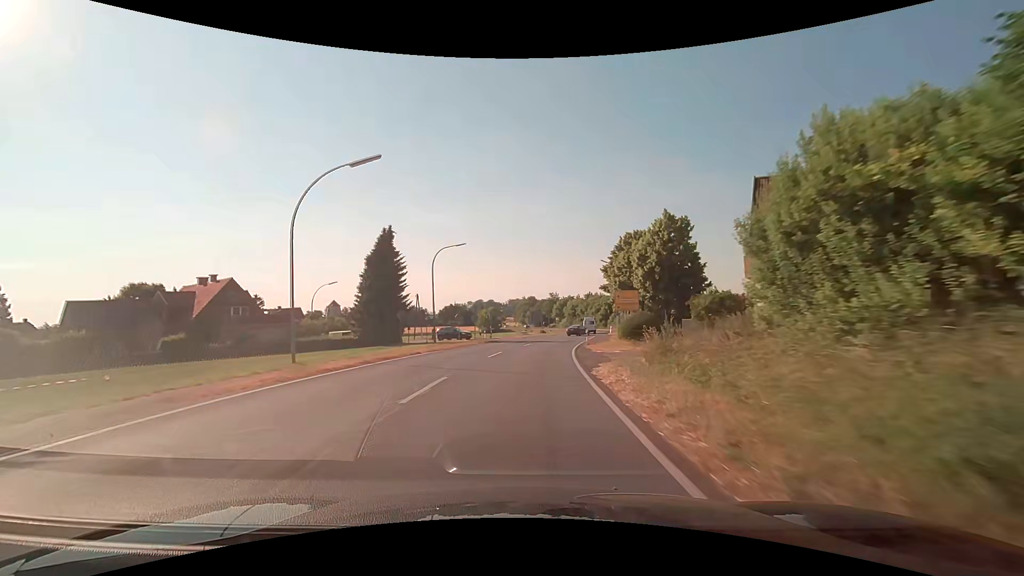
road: secondary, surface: asphalt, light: Day
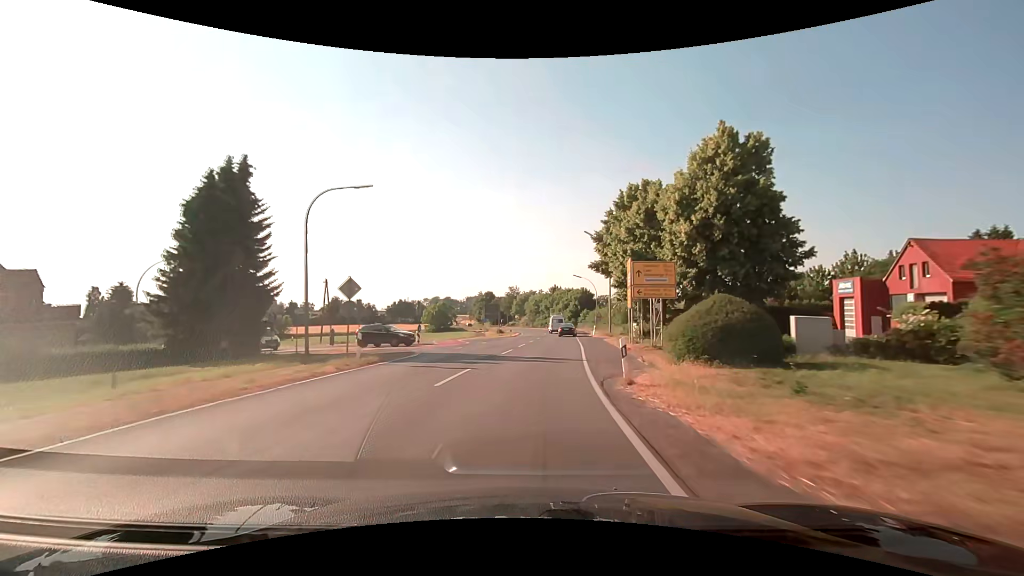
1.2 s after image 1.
(+0.8, +21.7) m; +5°
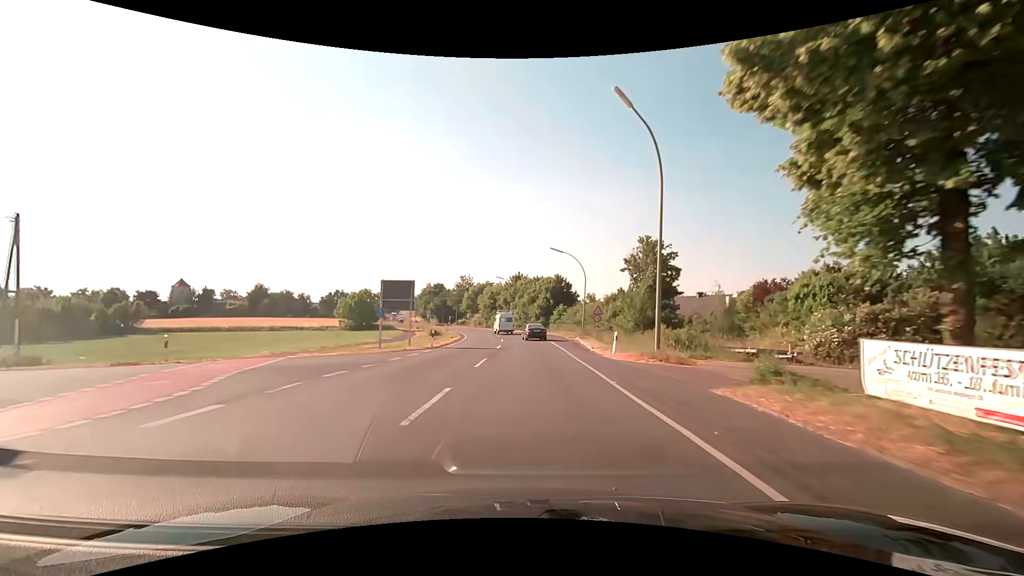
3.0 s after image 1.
(+1.2, +29.7) m; +5°
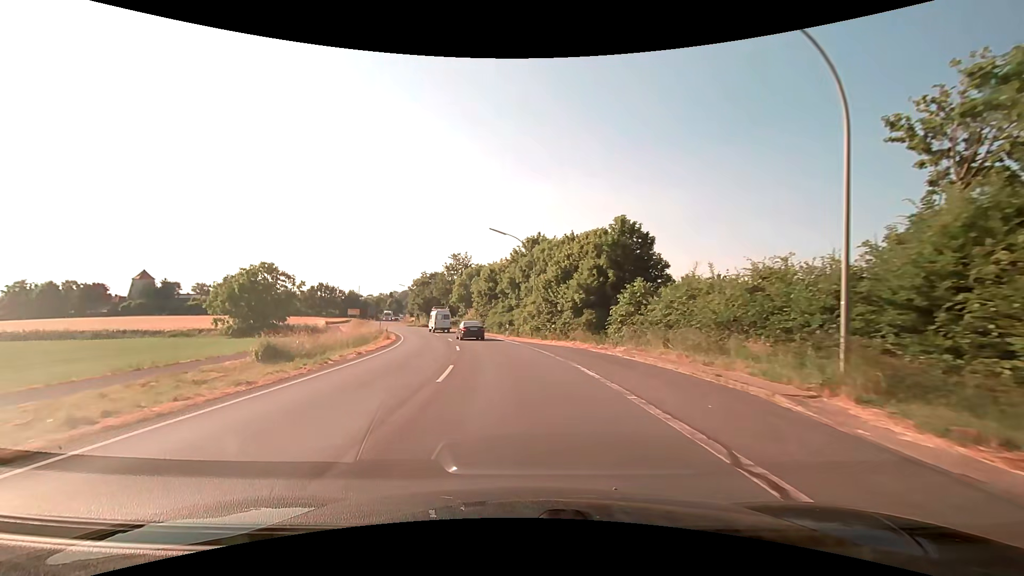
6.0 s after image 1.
(-0.1, +40.9) m; -3°
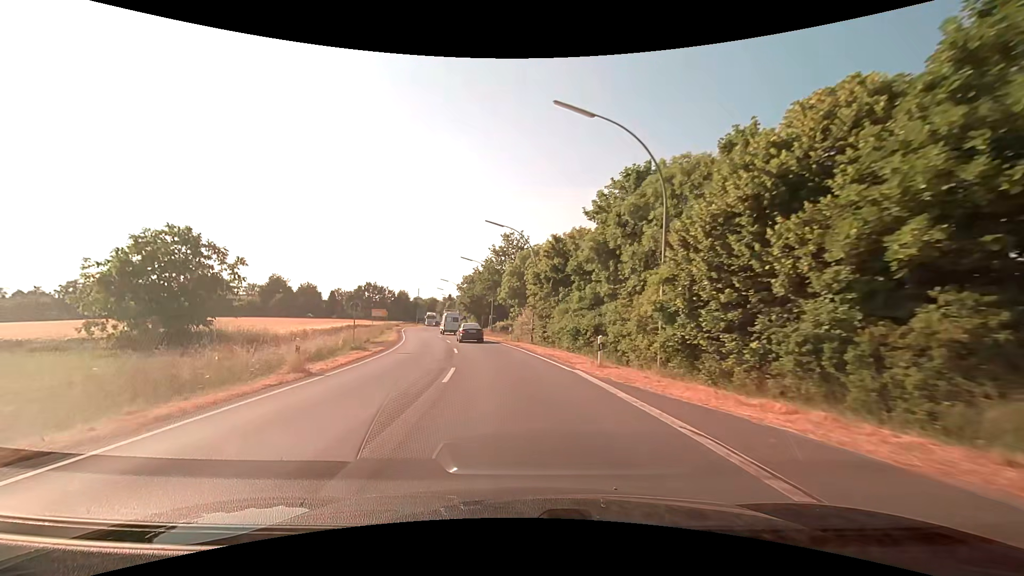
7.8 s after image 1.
(-1.4, +24.0) m; -7°
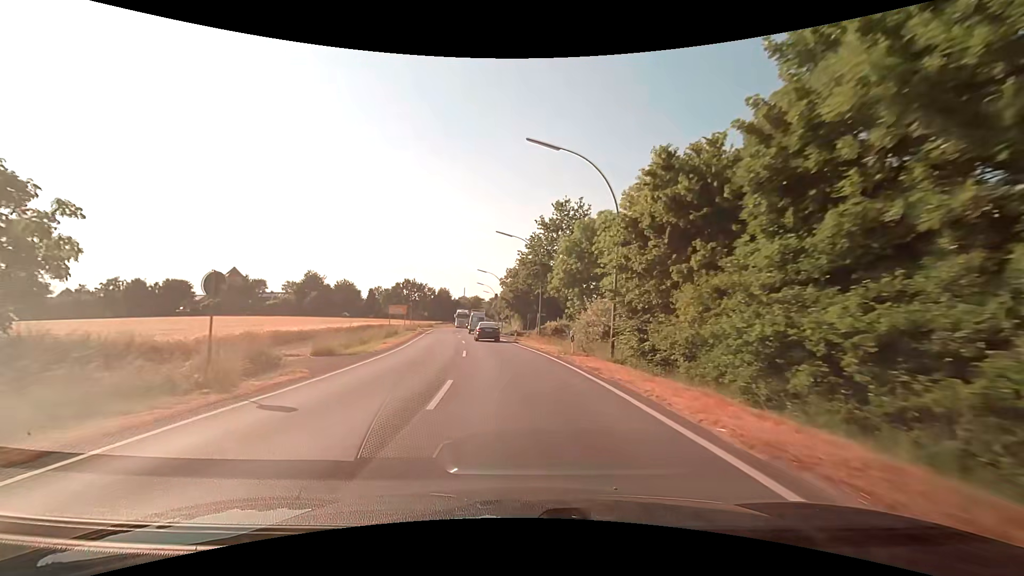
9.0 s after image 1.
(-0.9, +16.5) m; -5°
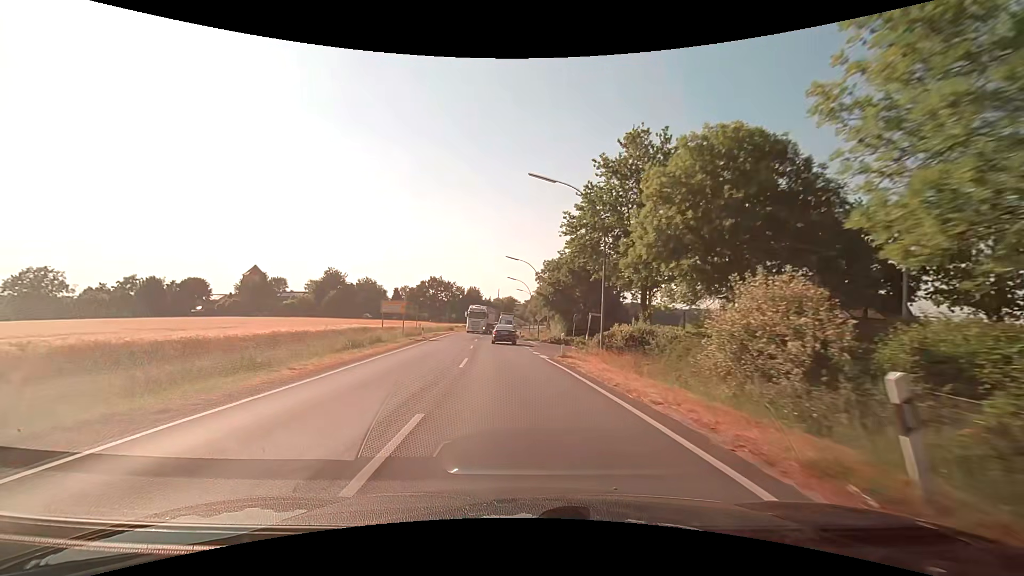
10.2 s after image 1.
(-0.8, +16.9) m; -5°
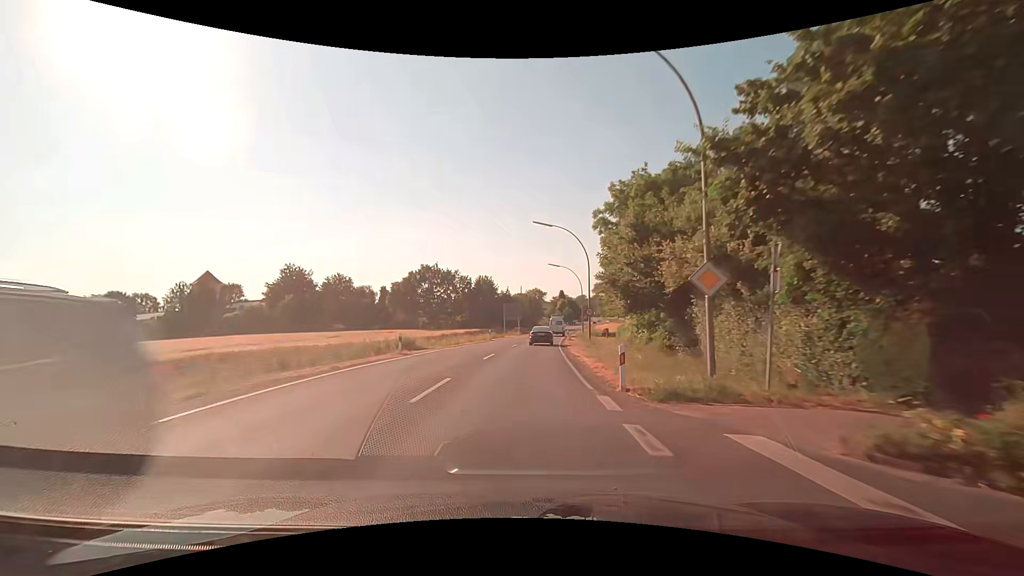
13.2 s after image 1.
(-1.6, +43.4) m; -2°
(0, +10) (0, +20) (+1, +30) (+1, +40) (+2, +50) (+3, +60) (+4, +70) (+5, +80) (+6, +90) (+8, +100) m
